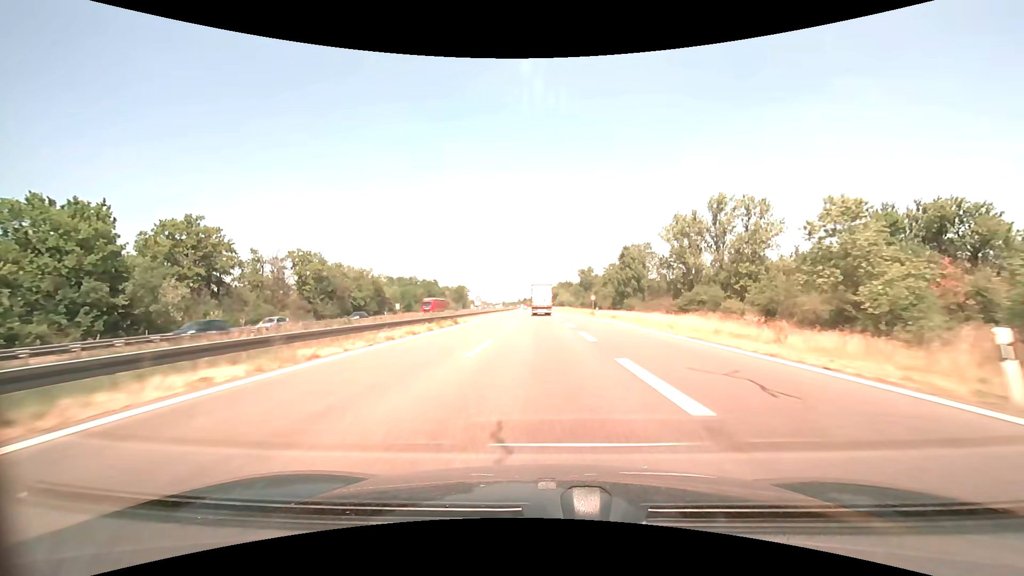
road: motorway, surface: asphalt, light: Day
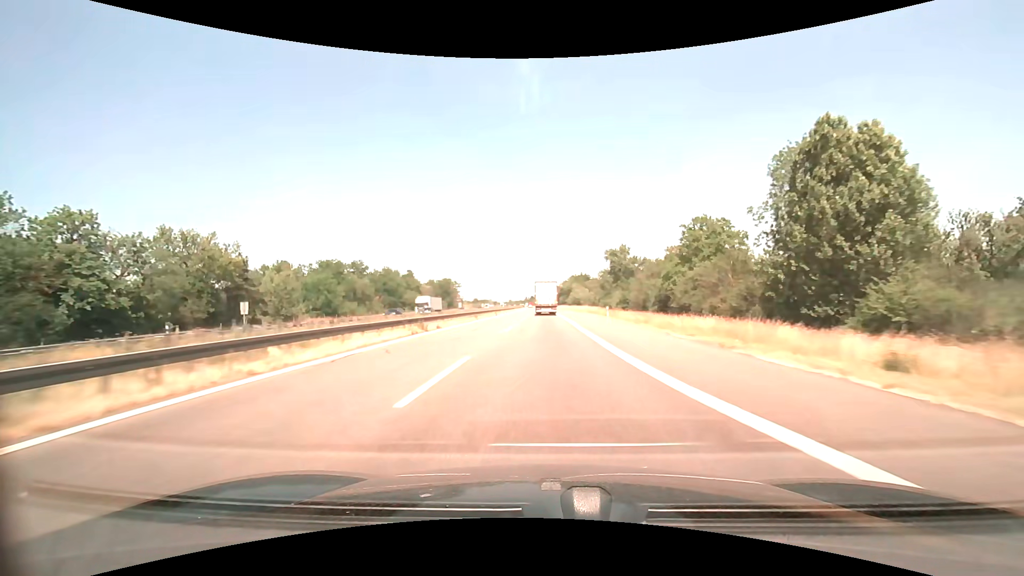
(-0.6, +60.2) m; -1°
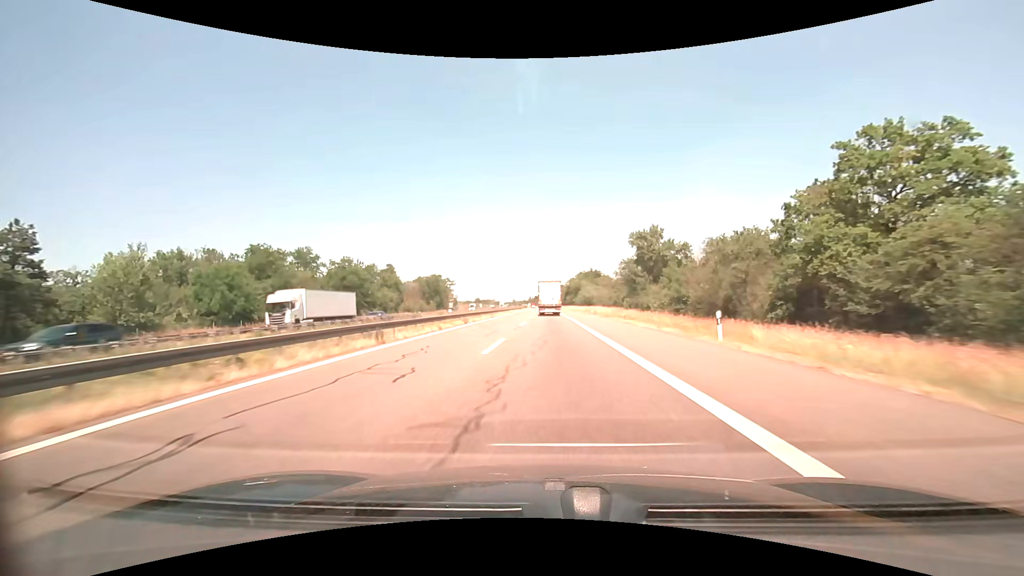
(-0.1, +29.0) m; 0°
(0, +10) (0, +20) (0, +30) (0, +40) (0, +50) (0, +60) (0, +70) (0, +80) (0, +90) (0, +100) m
